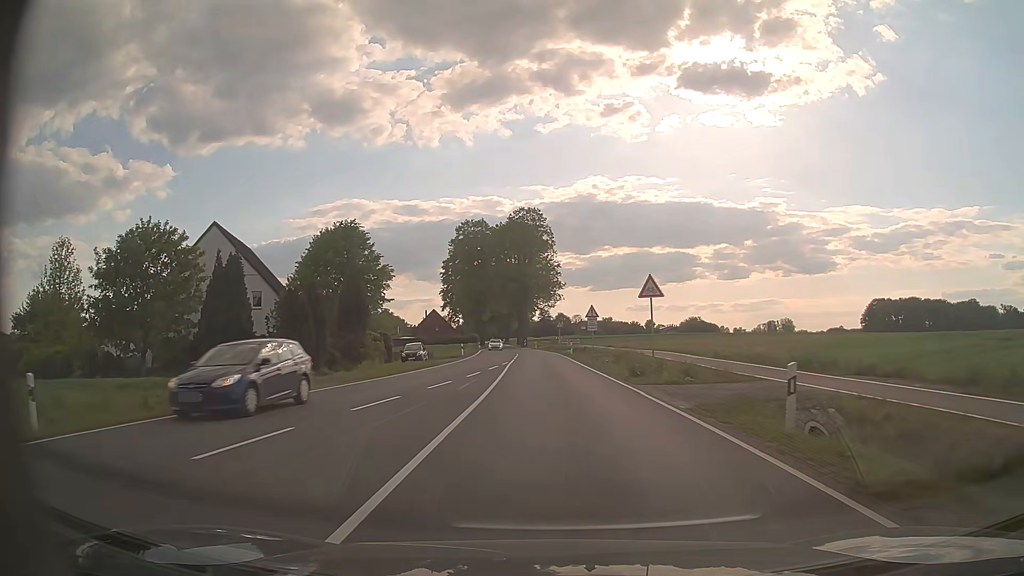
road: secondary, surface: asphalt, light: Day
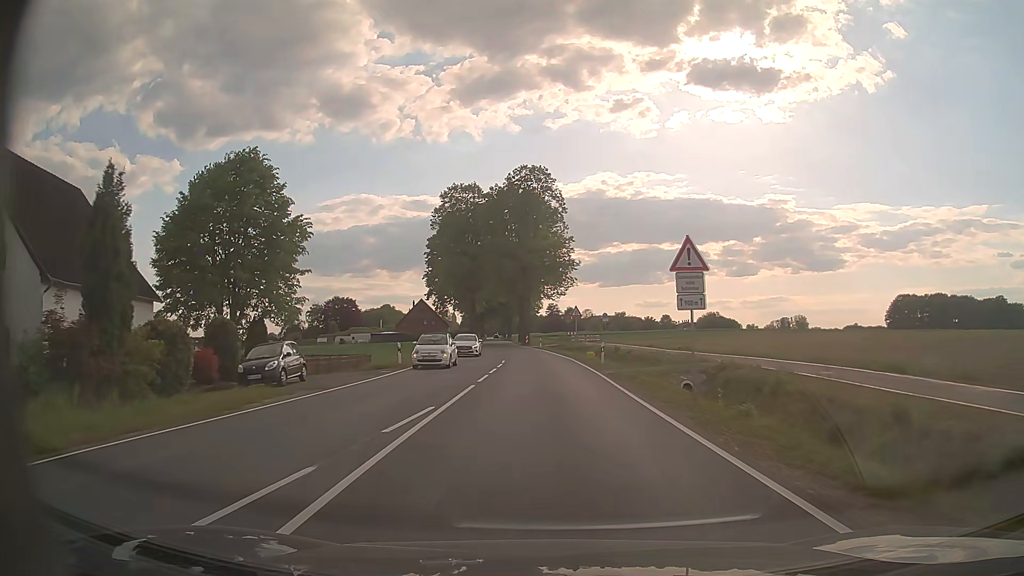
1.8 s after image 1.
(0.0, +27.5) m; 0°
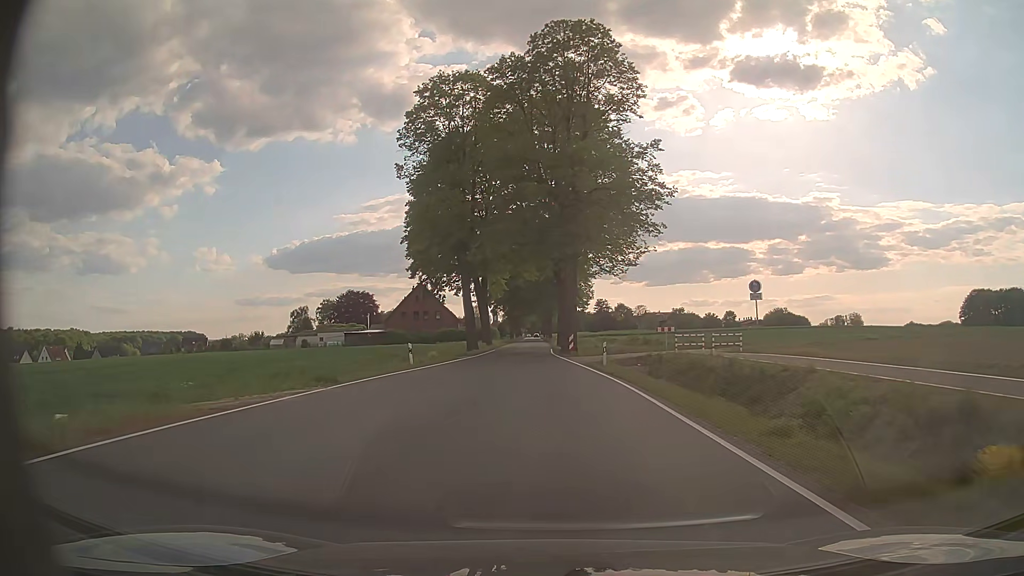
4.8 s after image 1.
(-1.2, +45.0) m; -4°
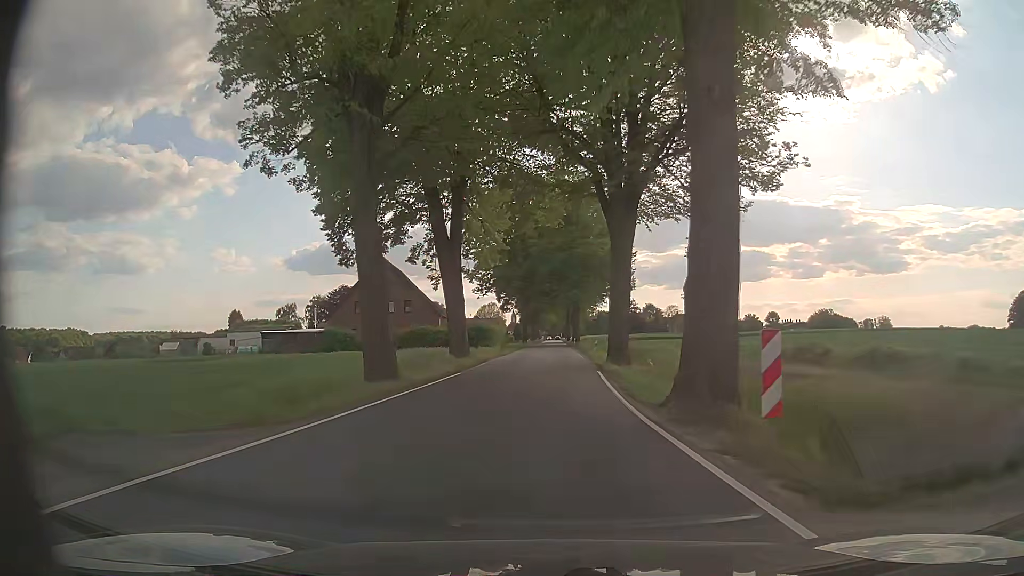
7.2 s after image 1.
(-0.9, +35.9) m; -2°
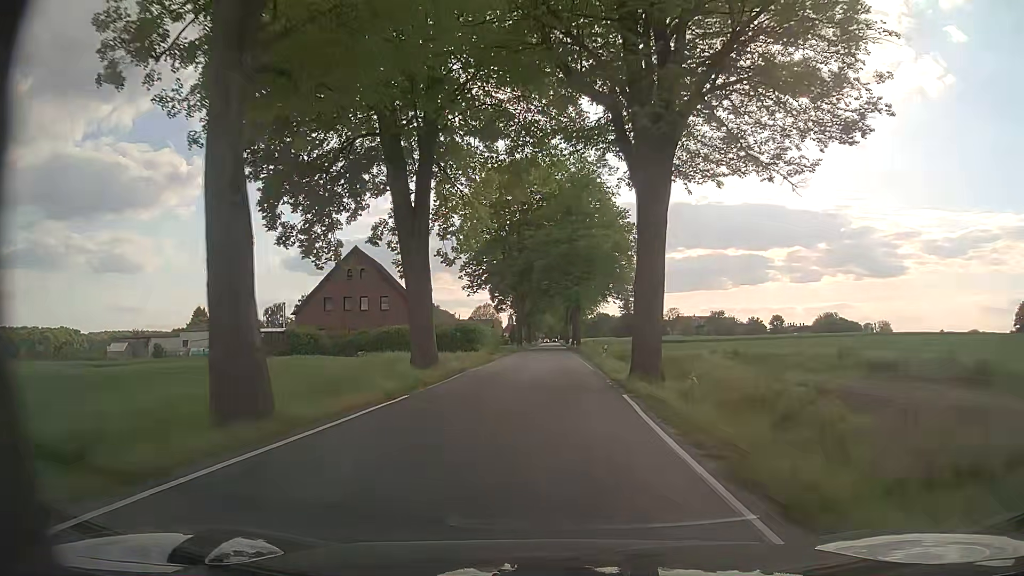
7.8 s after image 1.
(0.0, +9.1) m; 0°
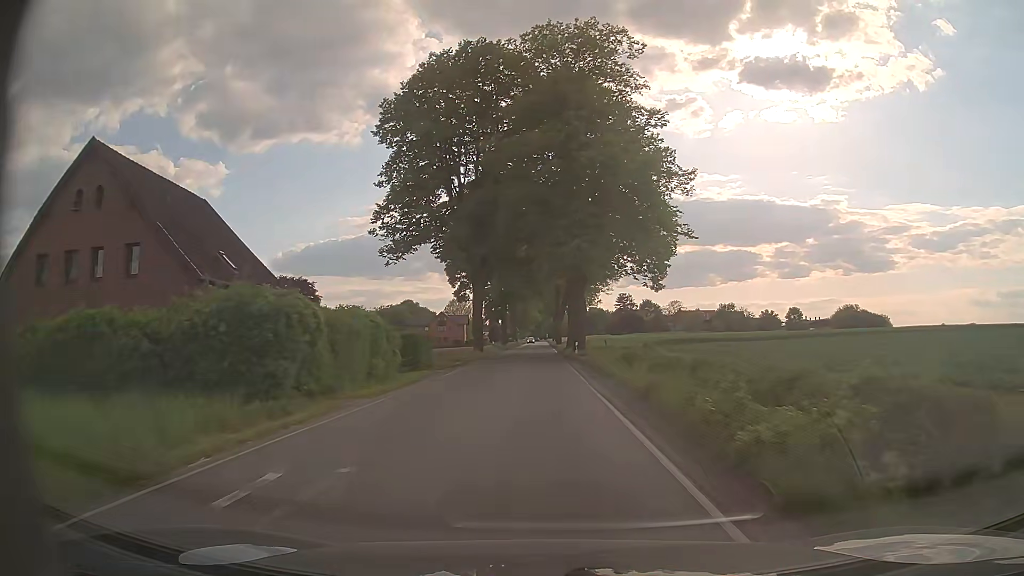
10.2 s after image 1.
(+0.7, +36.1) m; +1°
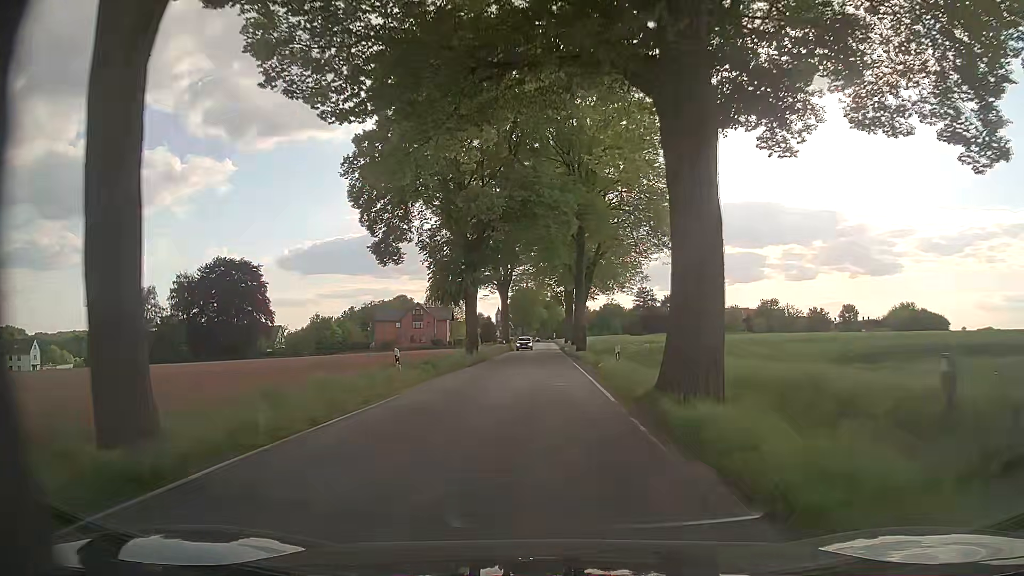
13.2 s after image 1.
(-0.6, +44.2) m; -1°
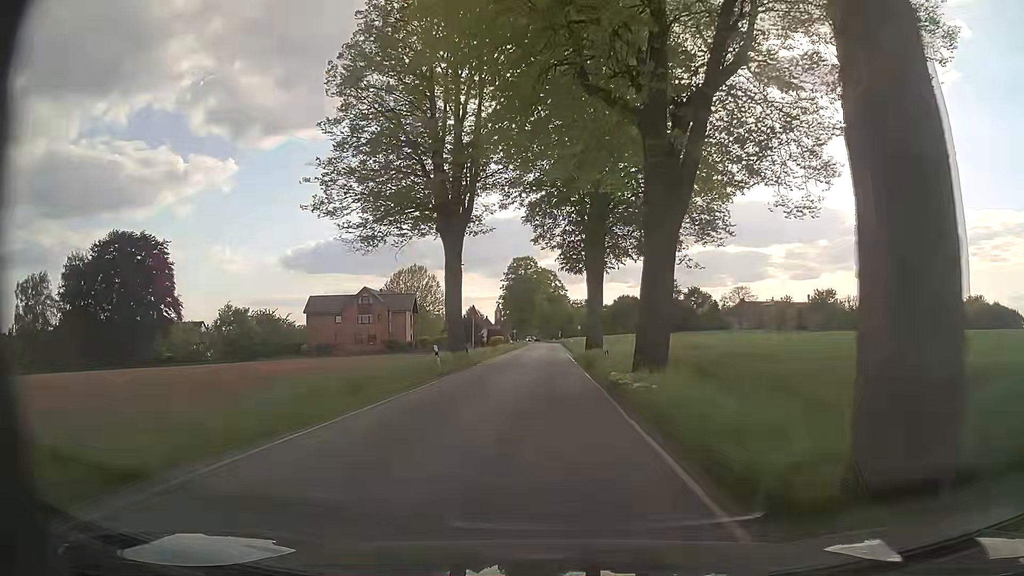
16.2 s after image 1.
(+0.2, +43.9) m; 0°
